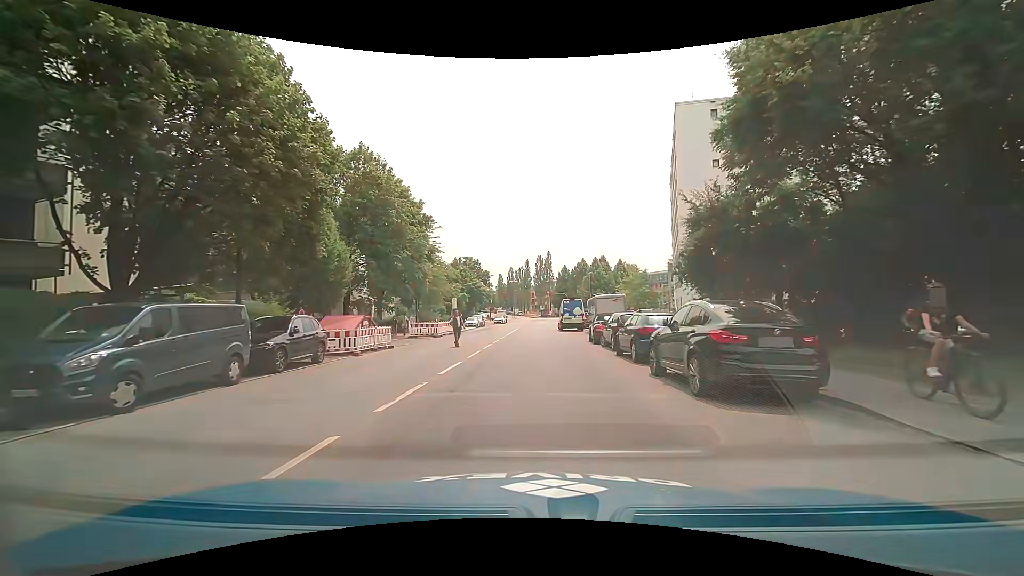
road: tertiary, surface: asphalt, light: Day
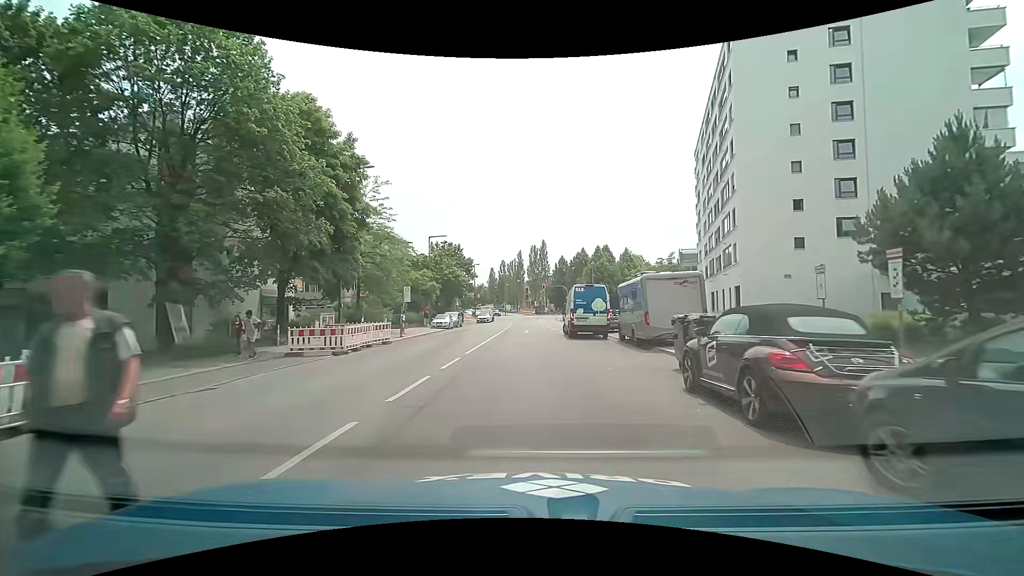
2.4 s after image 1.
(+0.2, +17.8) m; +1°
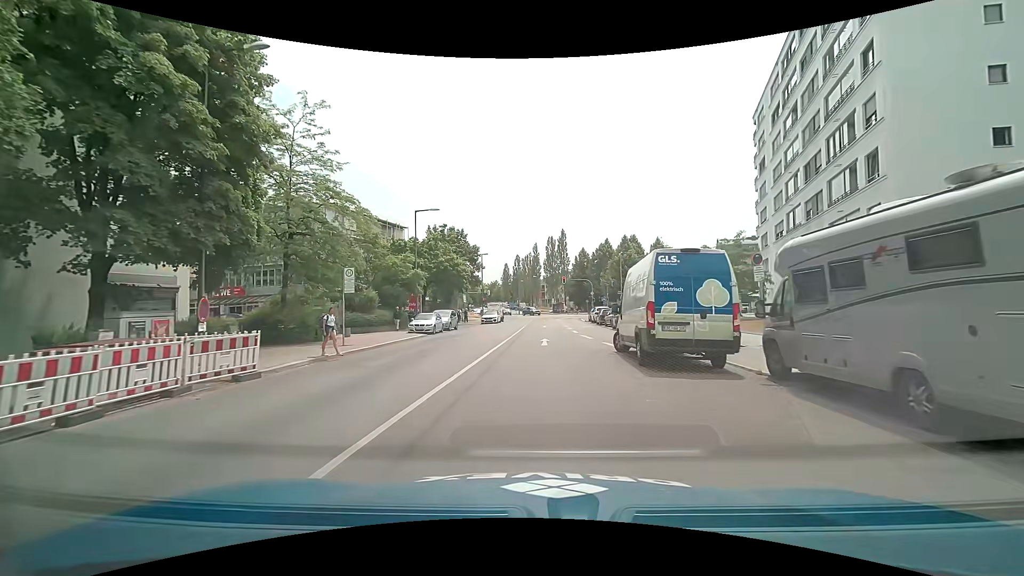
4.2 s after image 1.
(-0.4, +14.3) m; -2°
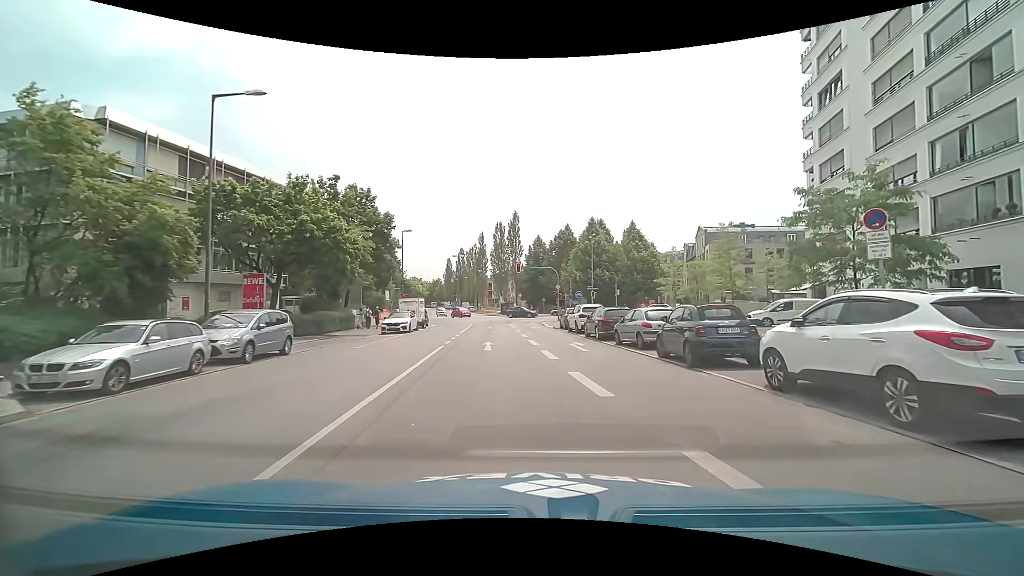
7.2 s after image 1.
(+0.5, +22.7) m; +6°
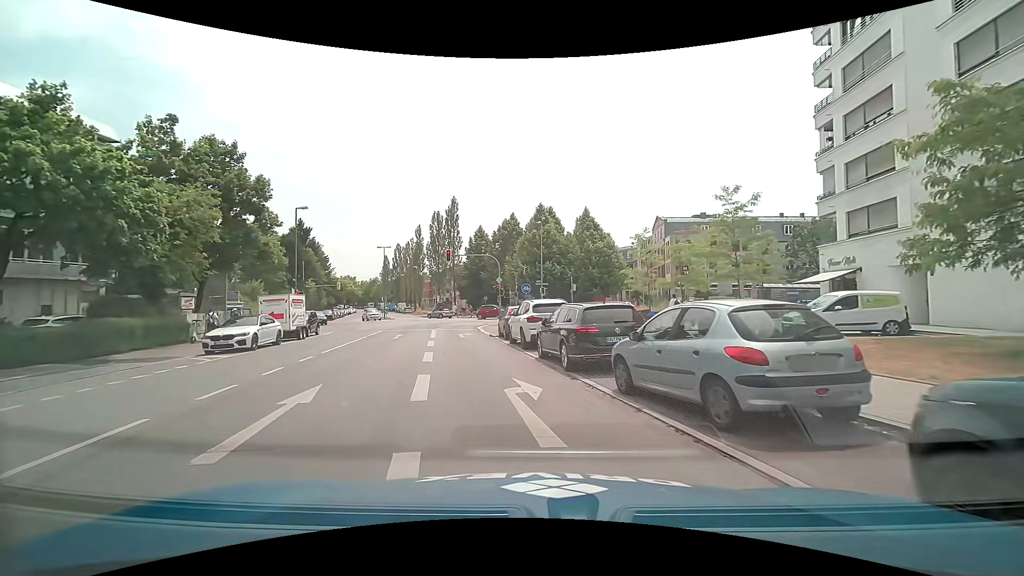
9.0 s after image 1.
(+0.8, +11.9) m; +6°
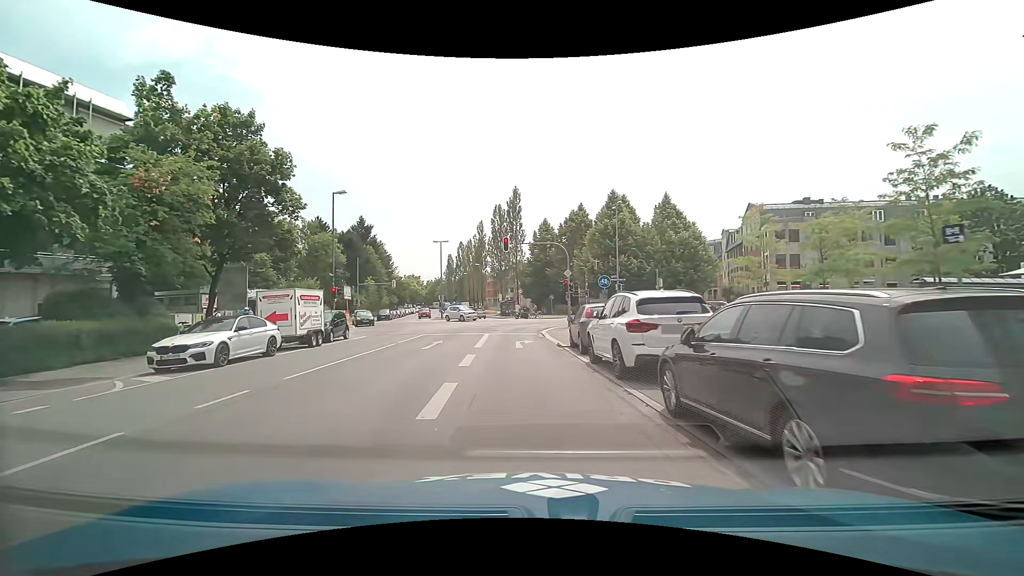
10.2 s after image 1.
(-0.4, +7.2) m; -8°
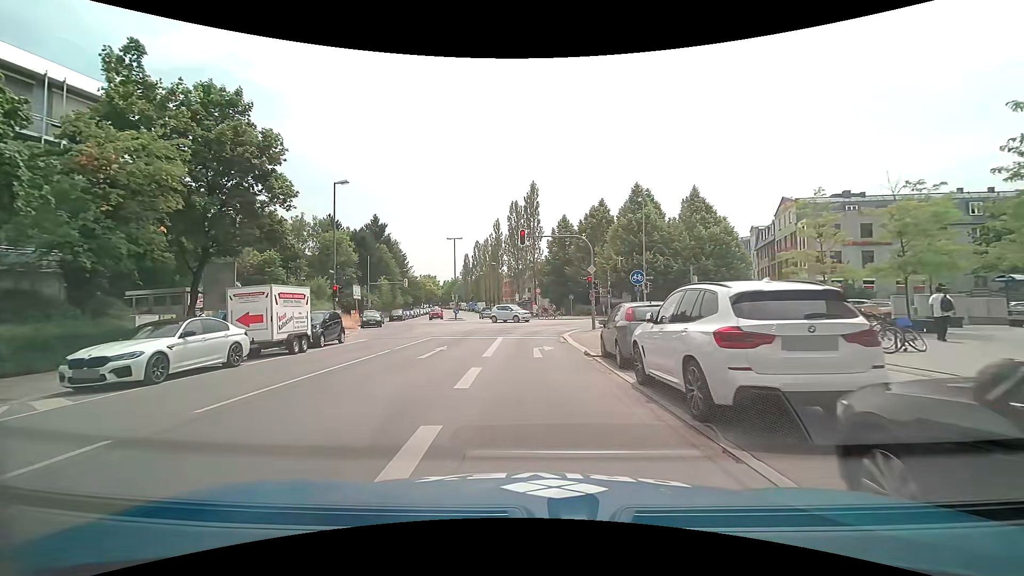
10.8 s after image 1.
(-0.1, +3.4) m; -1°
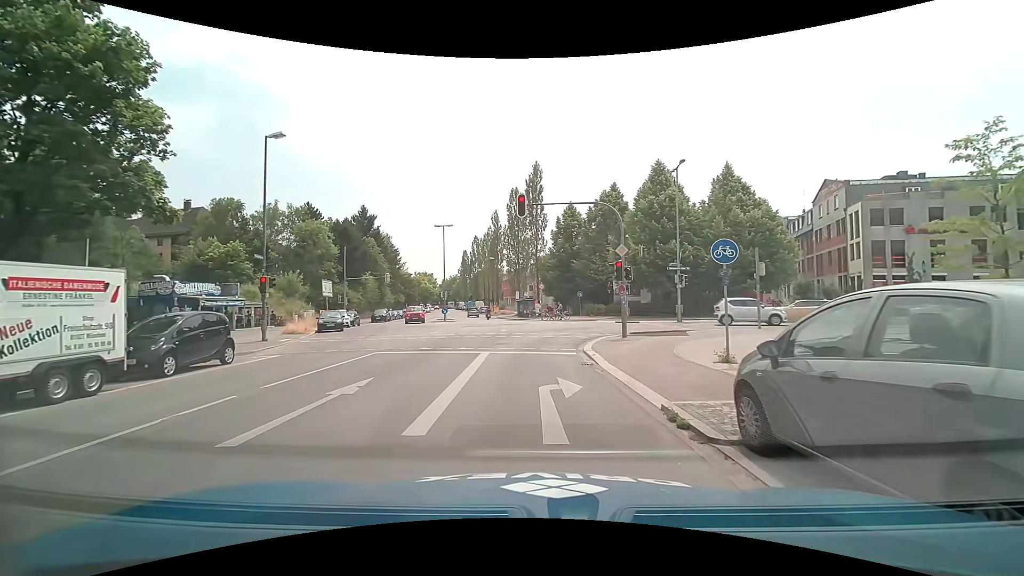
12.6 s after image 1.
(-0.2, +9.1) m; -1°
(0, +10) (0, +20) (+5, +28) (+15, +29) (+25, +27) (+34, +25) (+44, +23) (+54, +21) (+64, +20) (+74, +18) m
